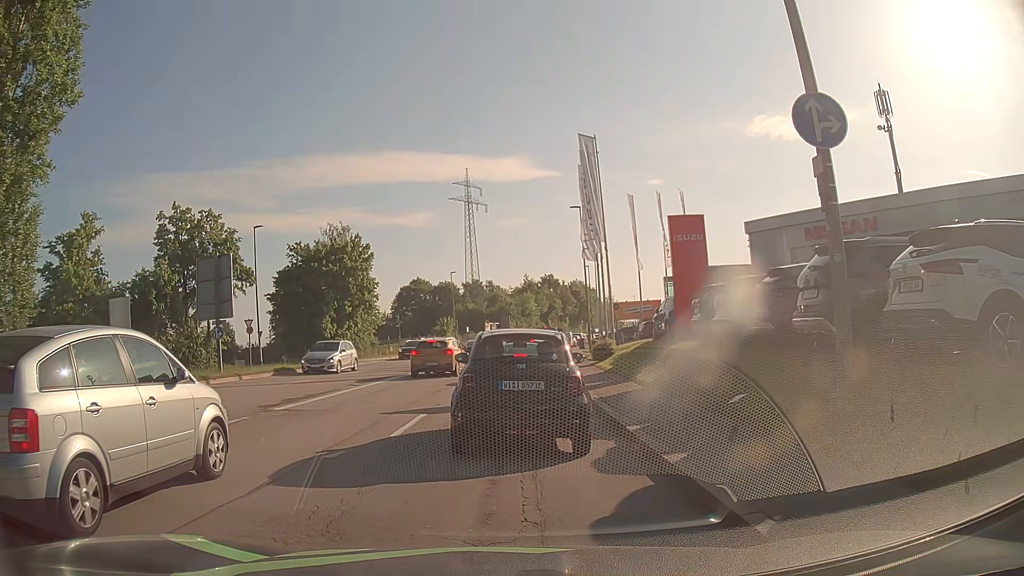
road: tertiary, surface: asphalt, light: Day
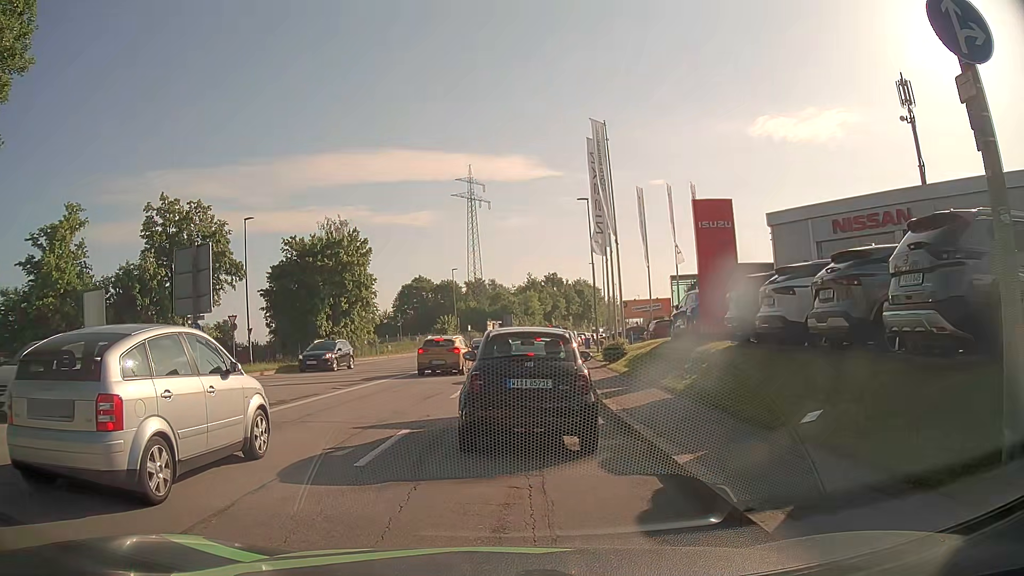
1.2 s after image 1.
(0.0, +2.6) m; +1°
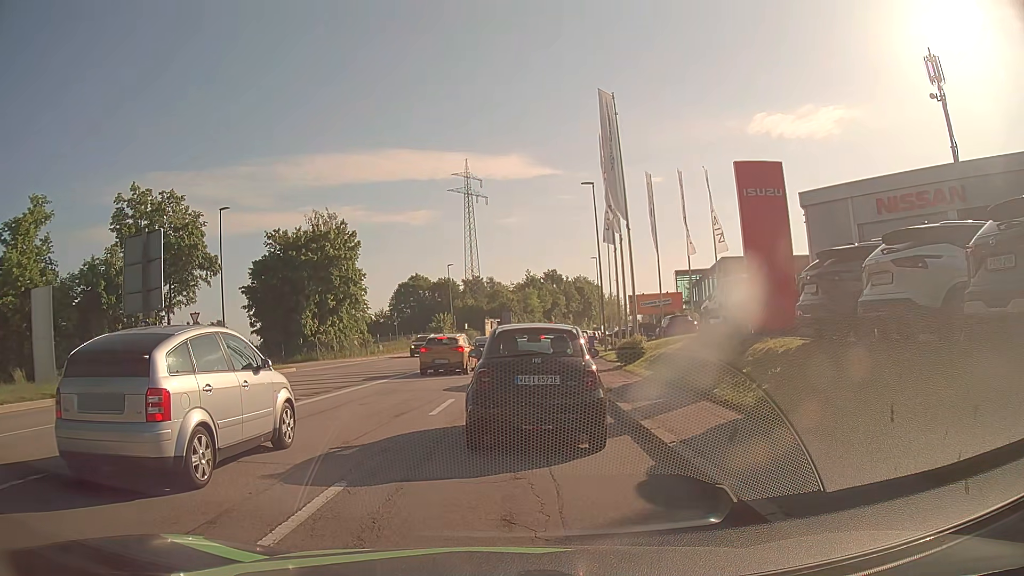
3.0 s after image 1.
(-0.1, +4.0) m; 0°
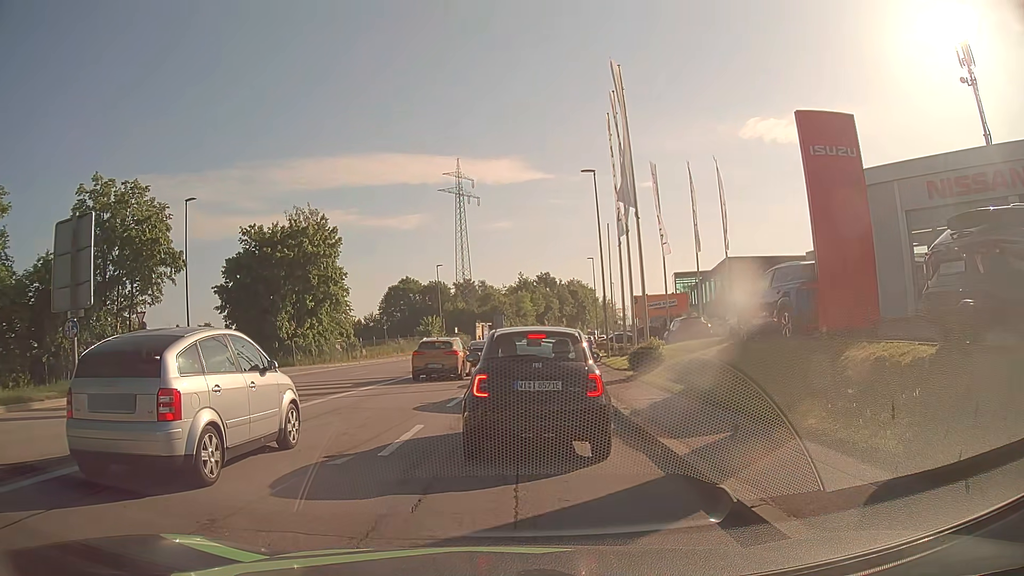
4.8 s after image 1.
(-0.1, +4.1) m; -1°
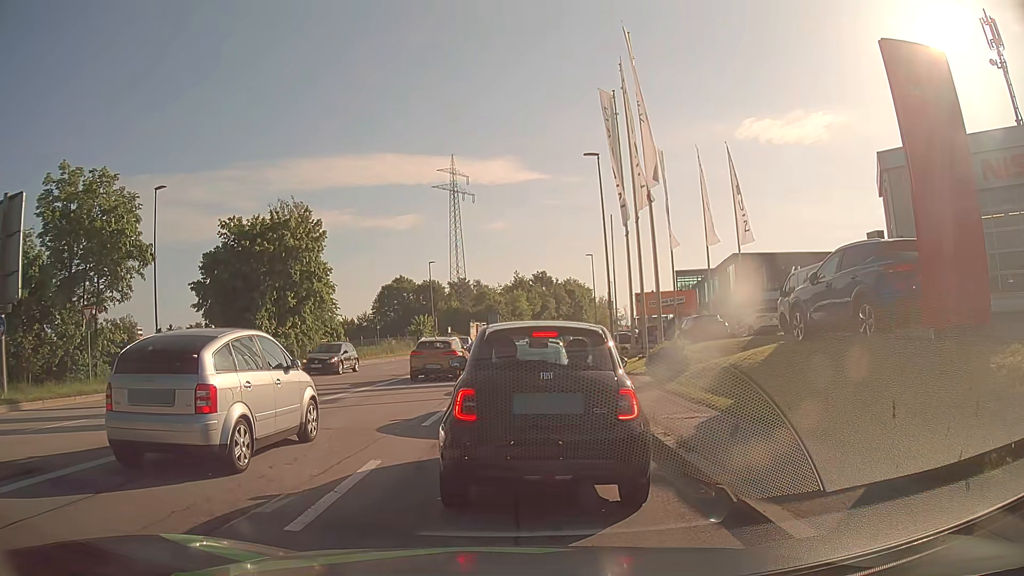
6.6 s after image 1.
(0.0, +3.3) m; +3°
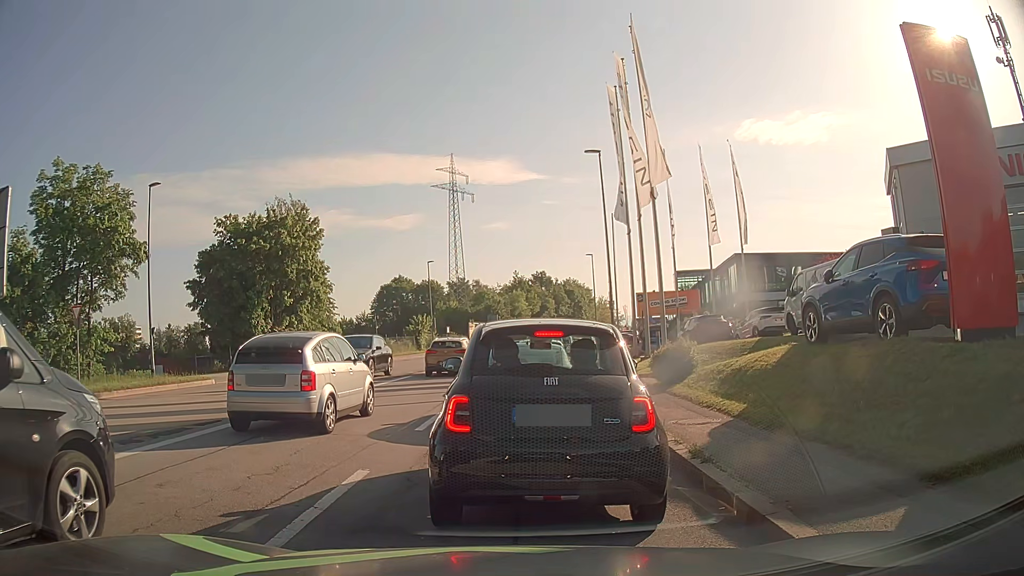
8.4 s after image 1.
(0.0, +0.7) m; 0°
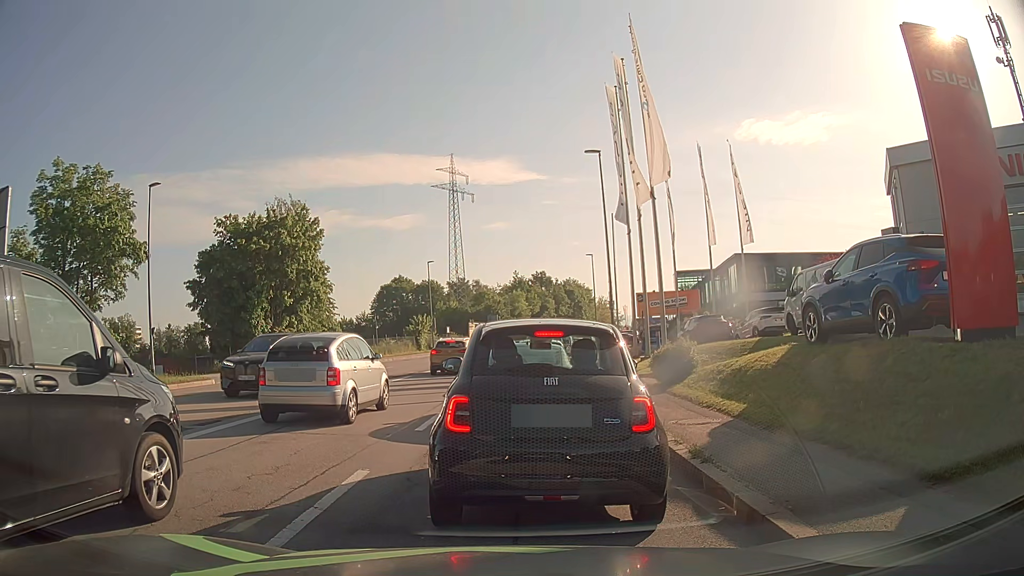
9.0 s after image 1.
(0.0, 0.0) m; 0°
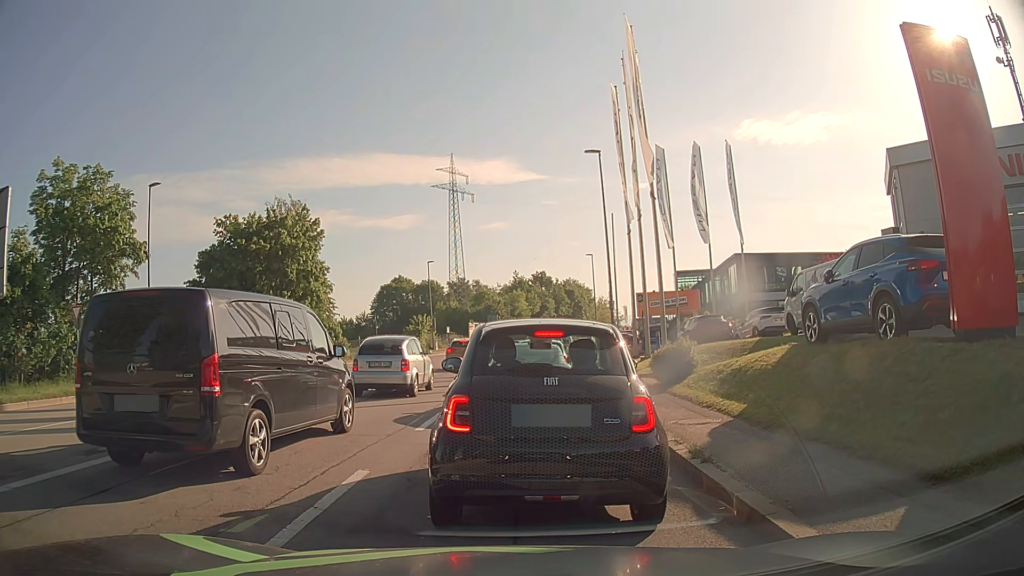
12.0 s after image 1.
(0.0, 0.0) m; 0°
